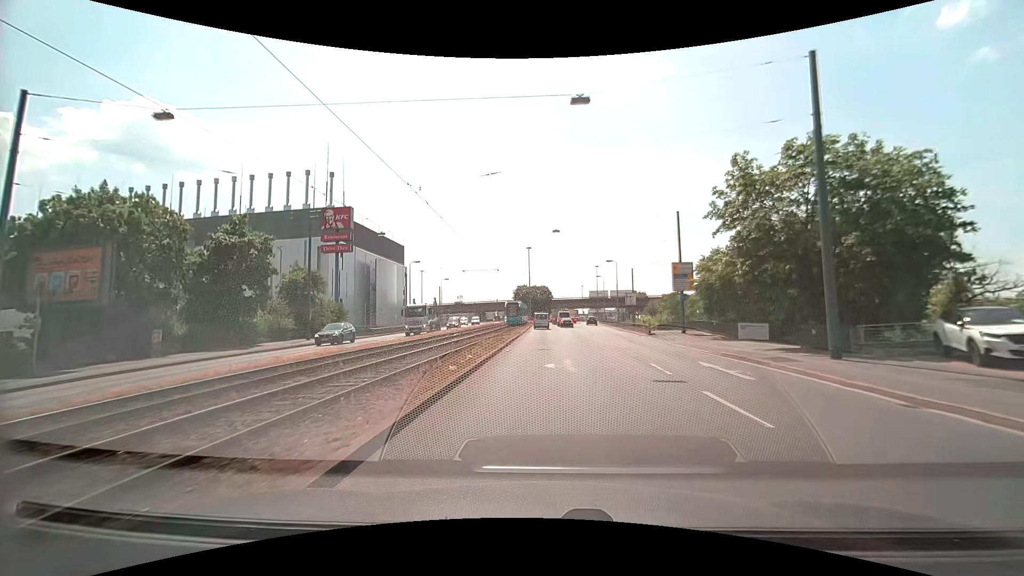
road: primary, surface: asphalt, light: Day
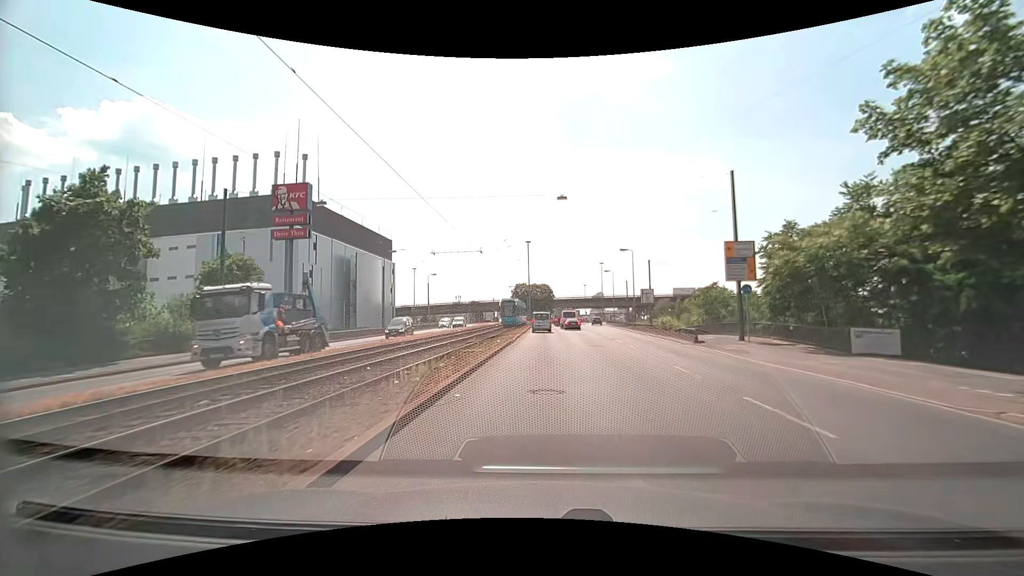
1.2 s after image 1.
(0.0, +12.4) m; 0°
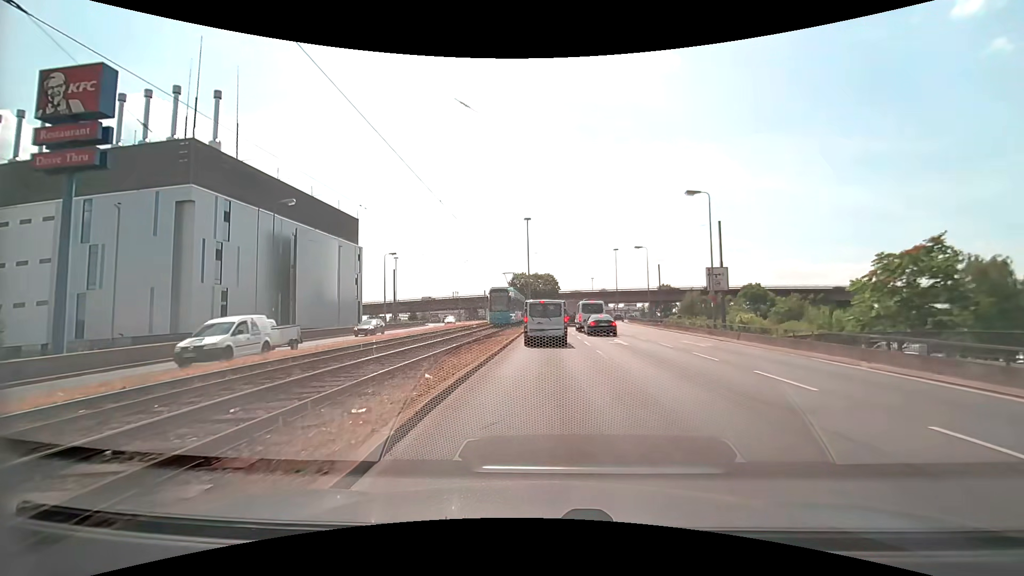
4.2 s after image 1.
(-0.1, +25.9) m; 0°
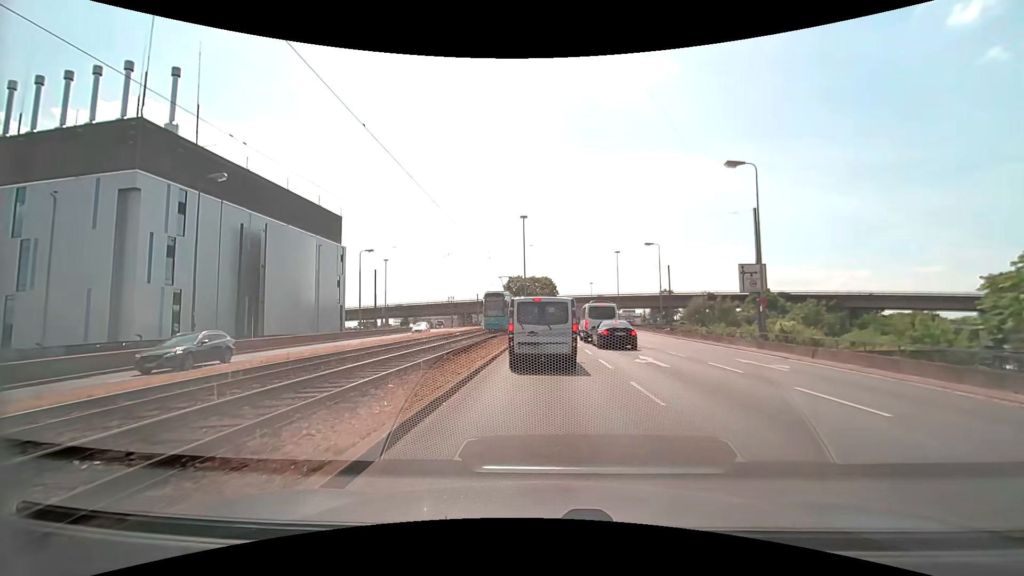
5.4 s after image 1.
(0.0, +7.5) m; +1°
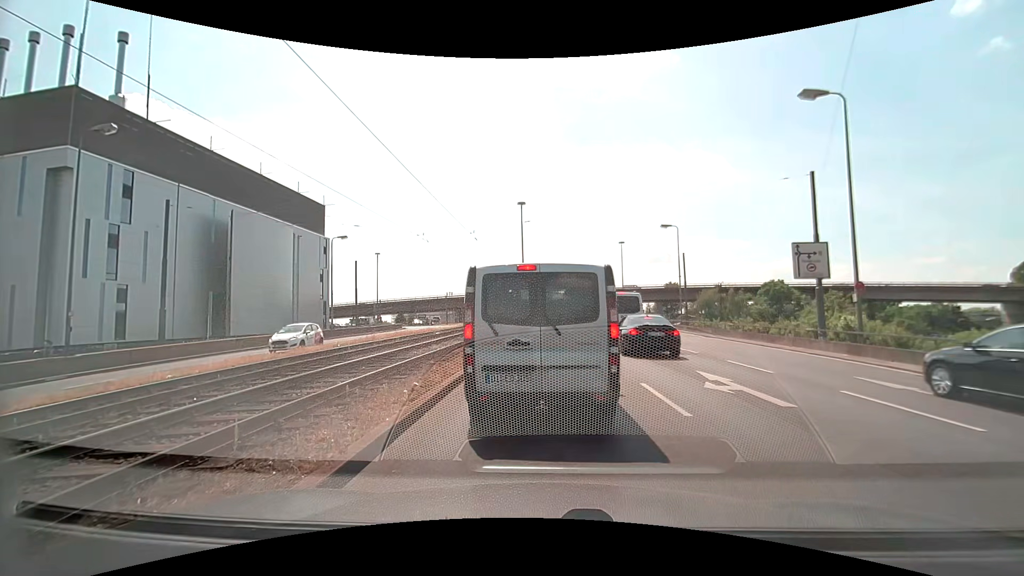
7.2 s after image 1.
(-0.1, +7.0) m; -1°
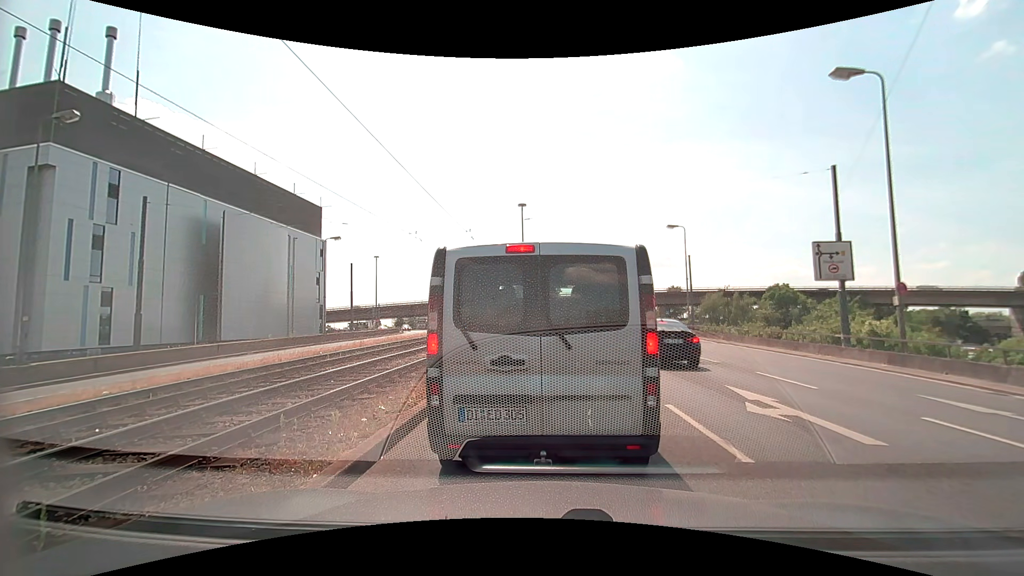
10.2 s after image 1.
(0.0, +1.8) m; 0°
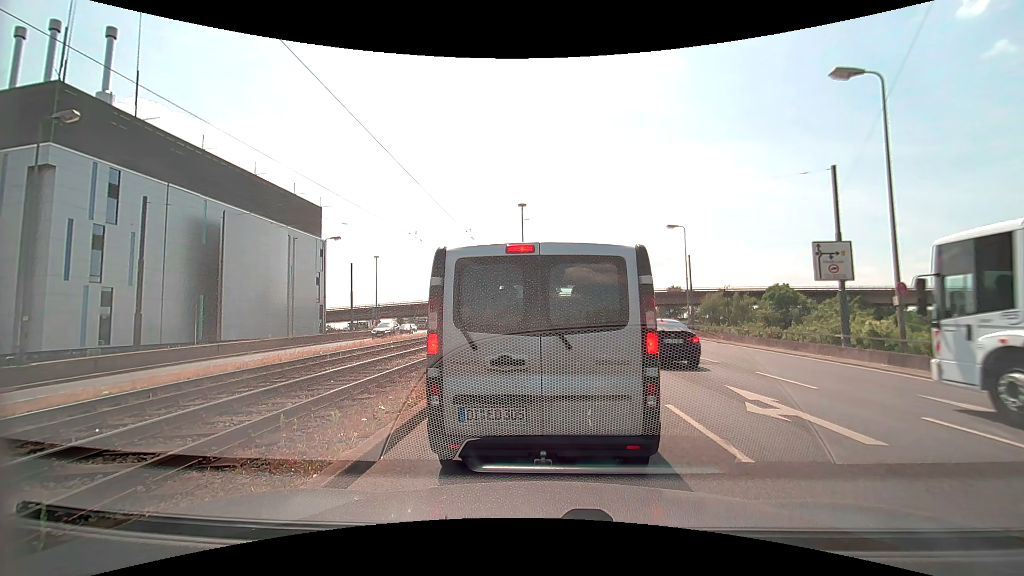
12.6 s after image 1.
(0.0, 0.0) m; 0°
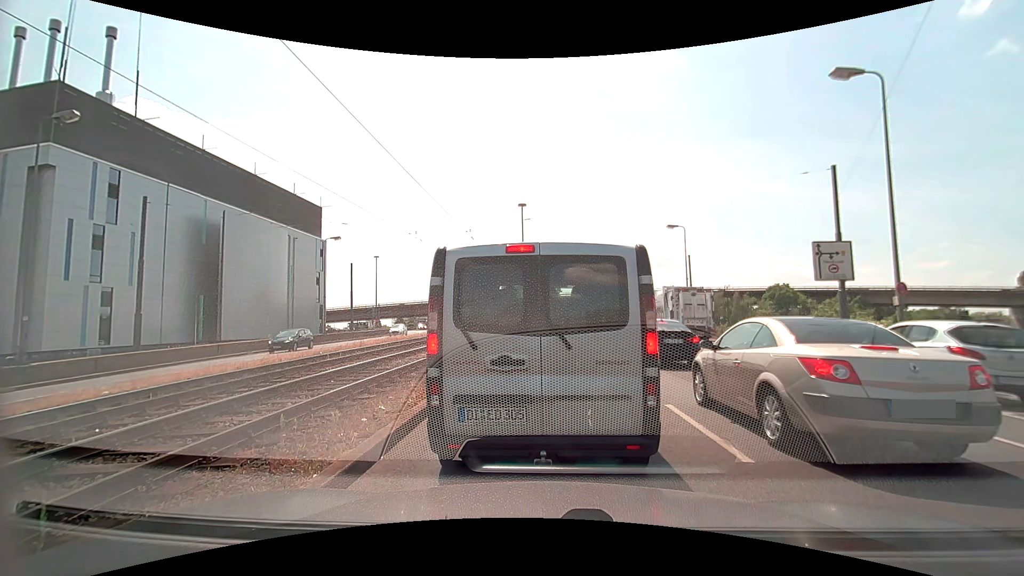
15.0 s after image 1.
(0.0, 0.0) m; 0°
